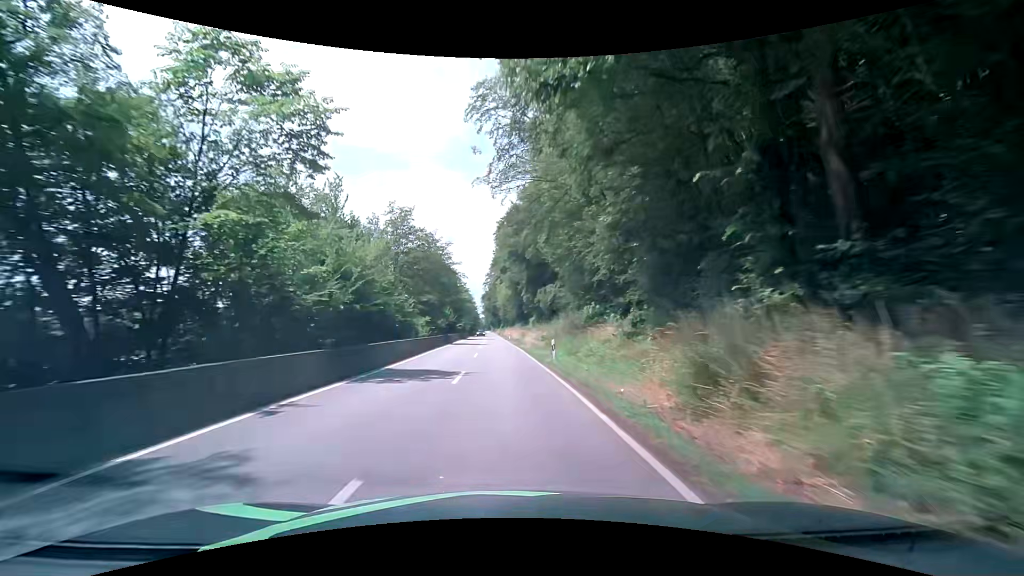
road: secondary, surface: asphalt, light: Day
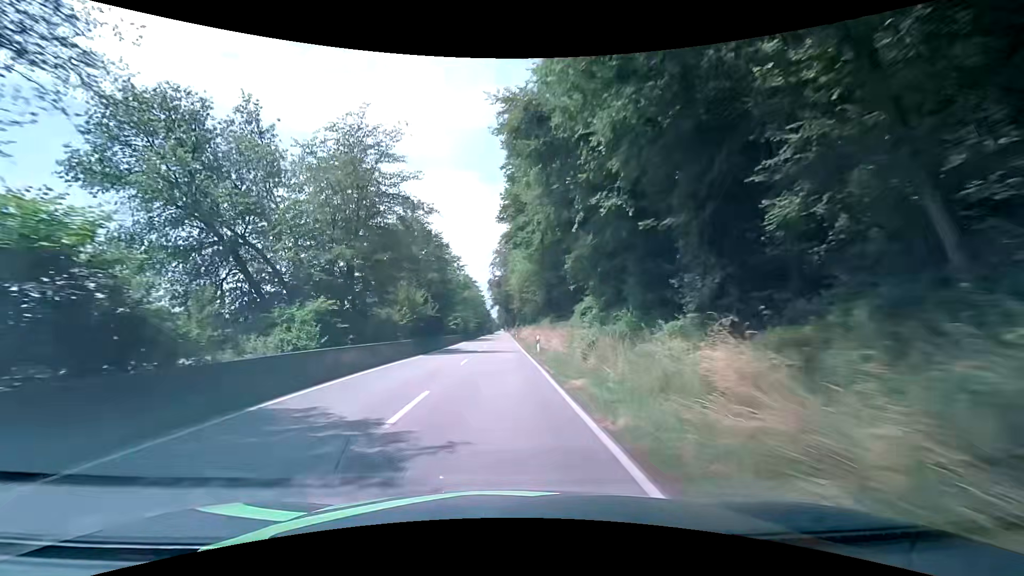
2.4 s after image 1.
(-0.2, +41.6) m; -1°
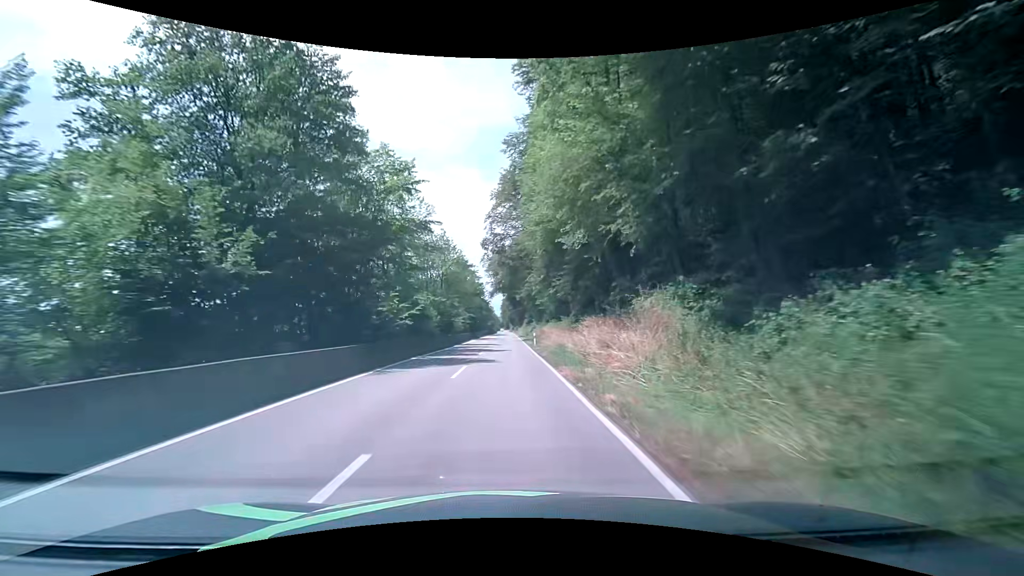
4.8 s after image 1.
(-0.5, +41.6) m; -1°
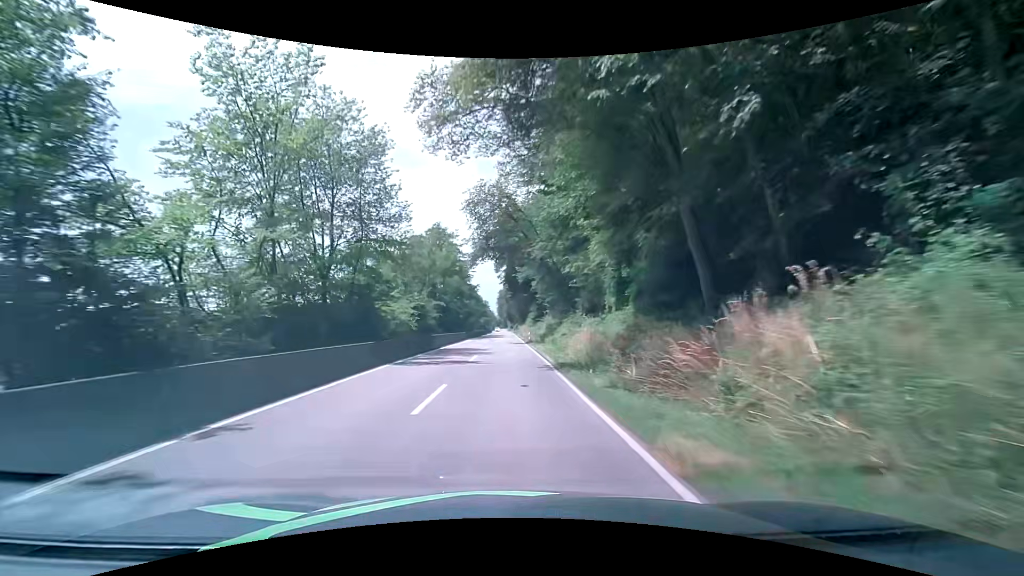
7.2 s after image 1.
(+0.1, +41.6) m; 0°
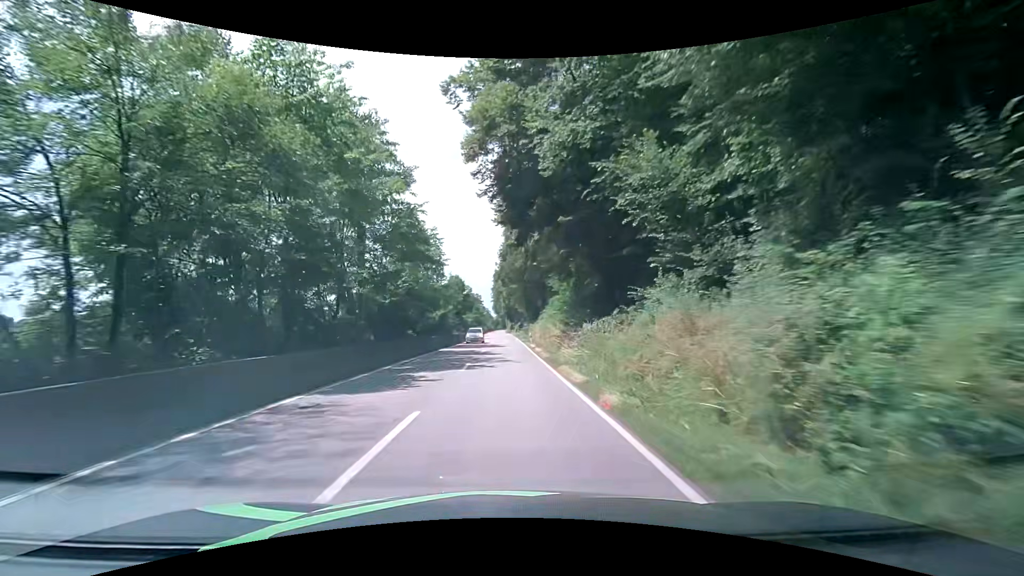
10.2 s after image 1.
(+0.1, +51.9) m; +1°
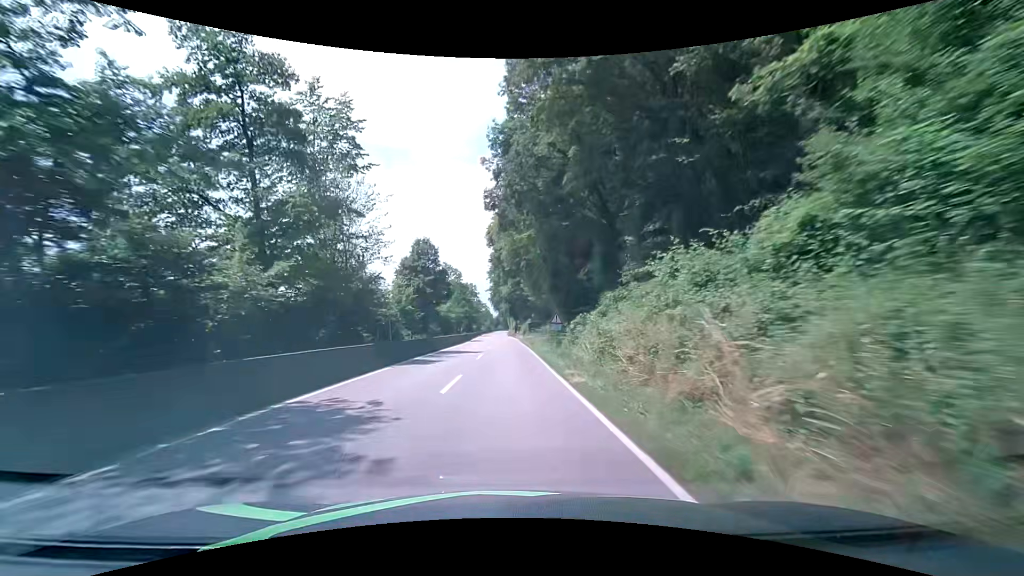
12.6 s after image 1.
(-0.5, +41.1) m; -1°
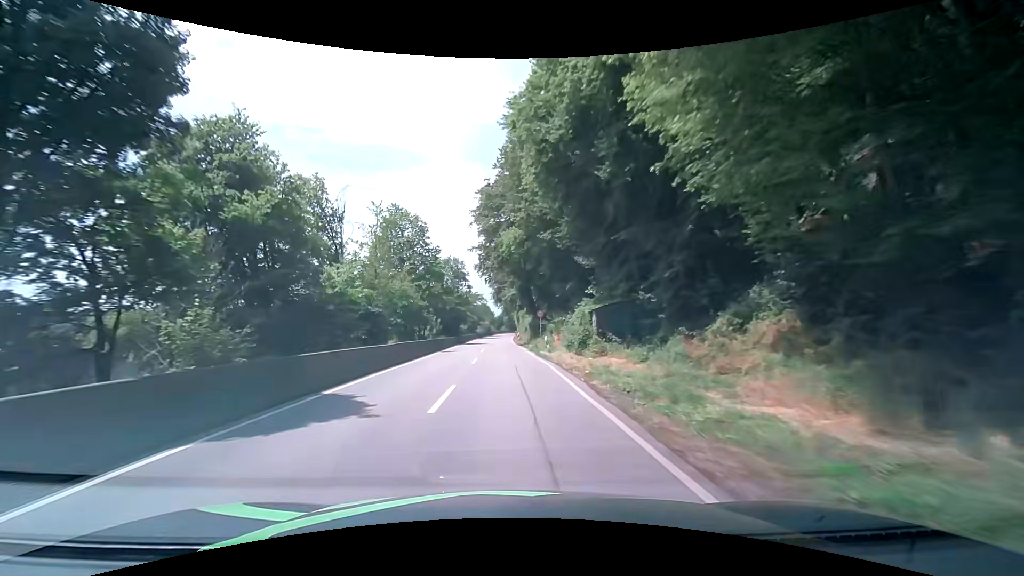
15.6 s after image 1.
(-0.3, +50.7) m; -1°
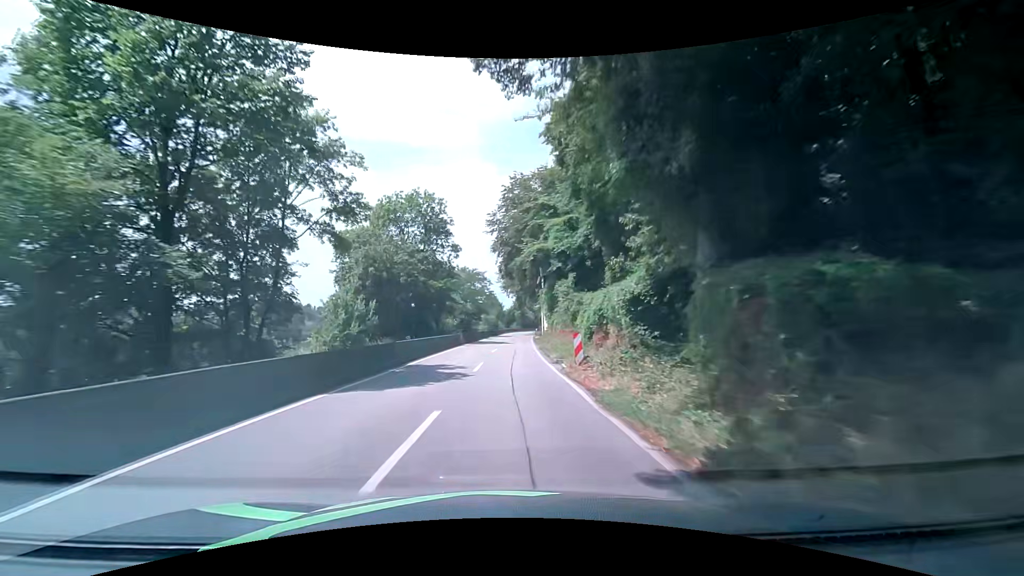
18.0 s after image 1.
(-0.6, +39.9) m; -2°
(0, +10) (0, +20) (0, +30) (+1, +40) (+1, +50) (+2, +60) (+2, +70) (+3, +80) (+4, +90) (+5, +100) m
